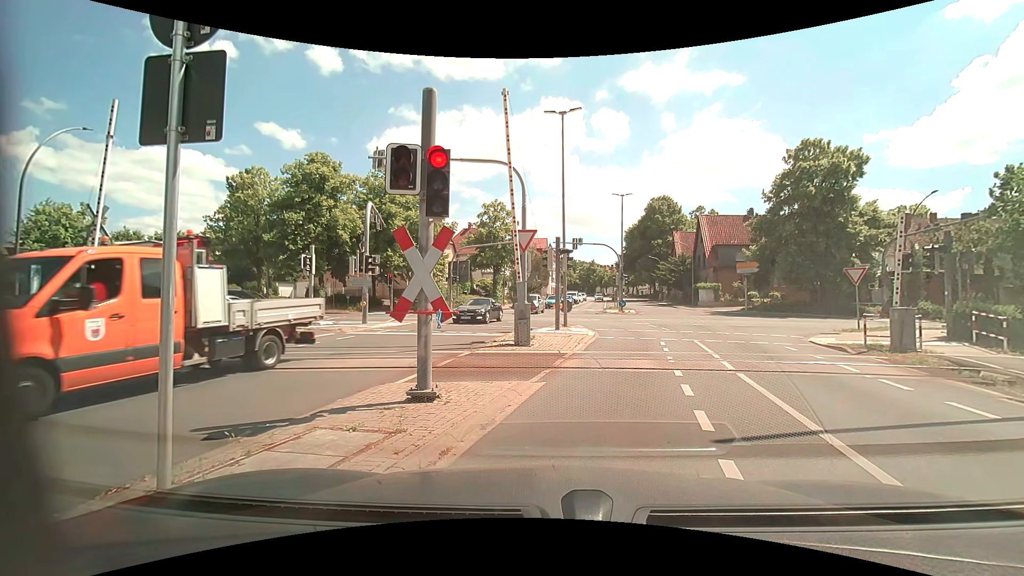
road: tertiary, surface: asphalt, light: Day
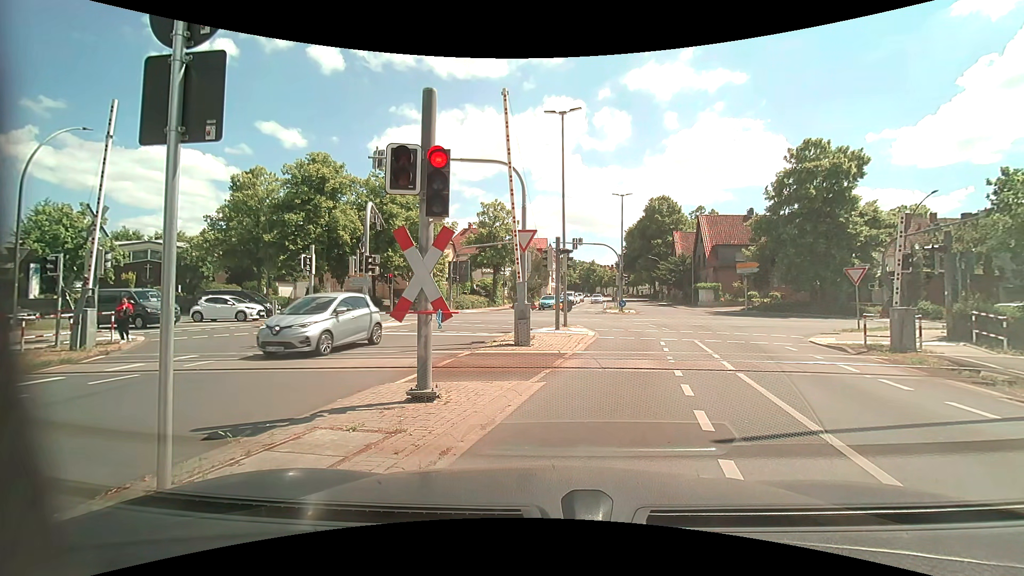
(0.0, 0.0) m; 0°
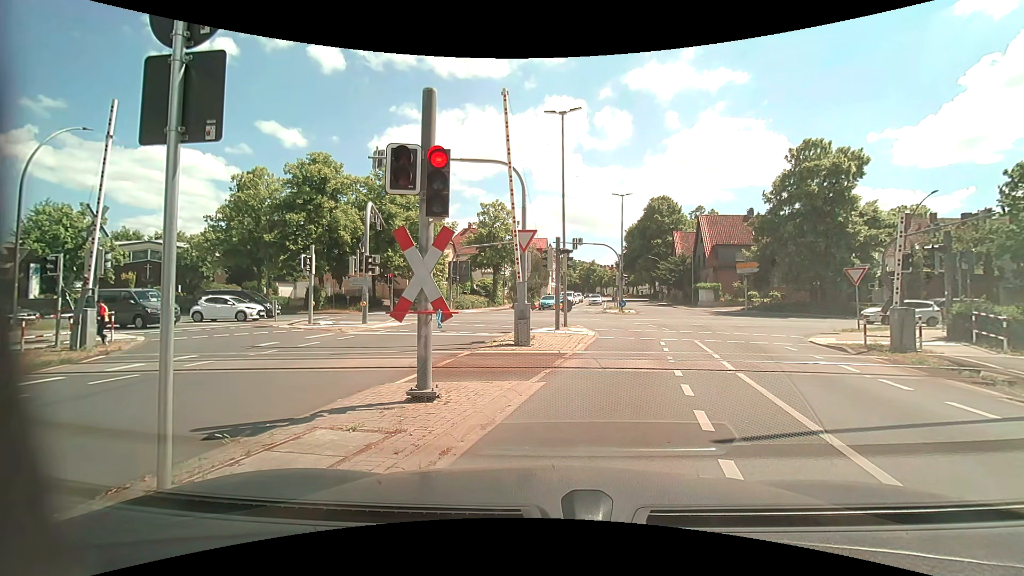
(0.0, 0.0) m; 0°
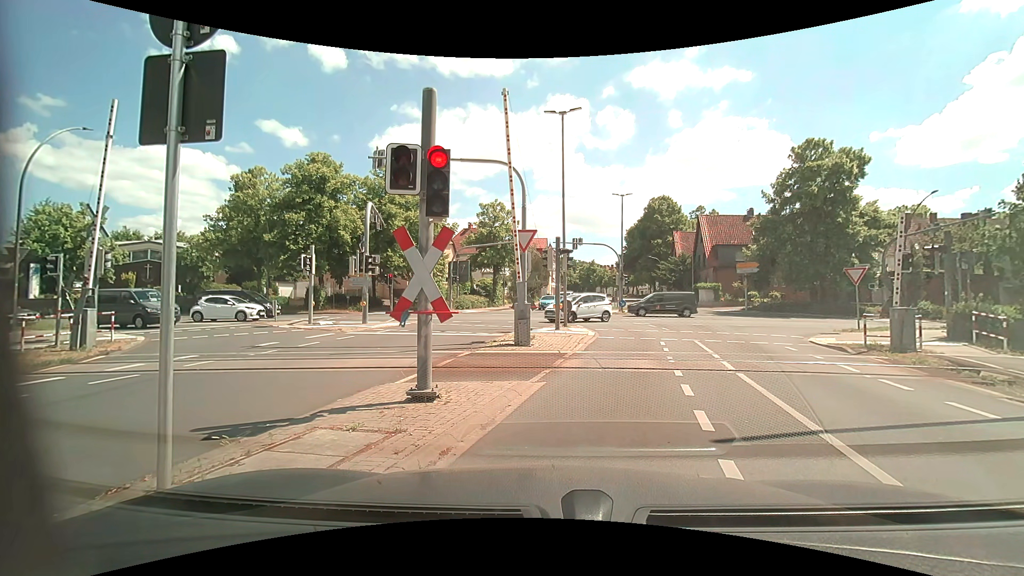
(0.0, 0.0) m; 0°
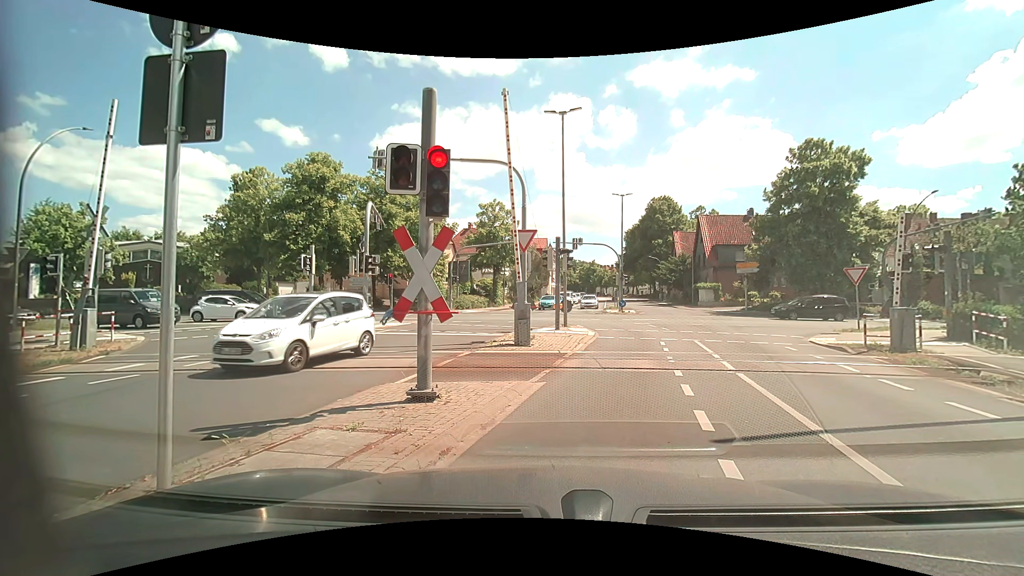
(0.0, 0.0) m; 0°
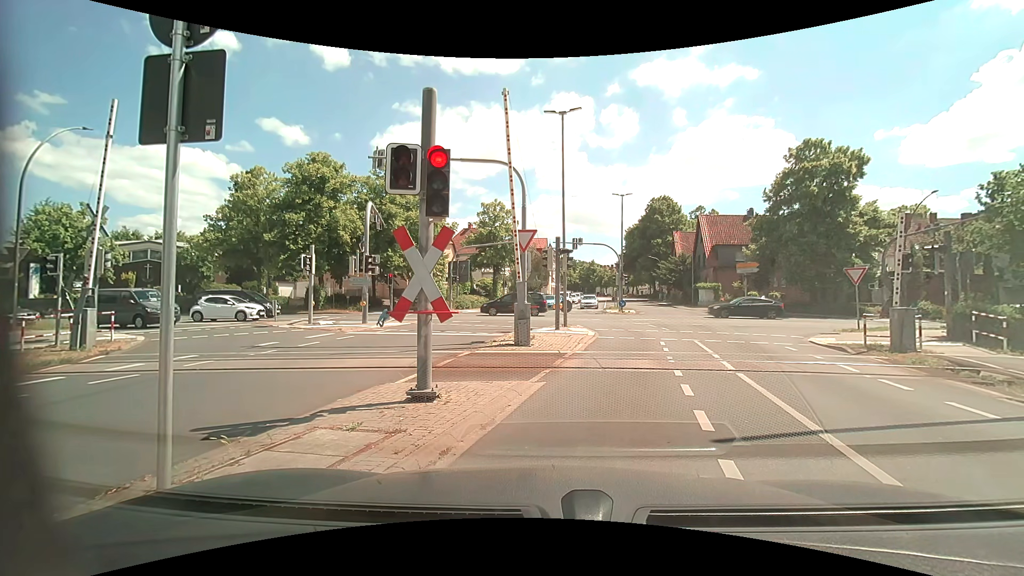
(0.0, 0.0) m; 0°
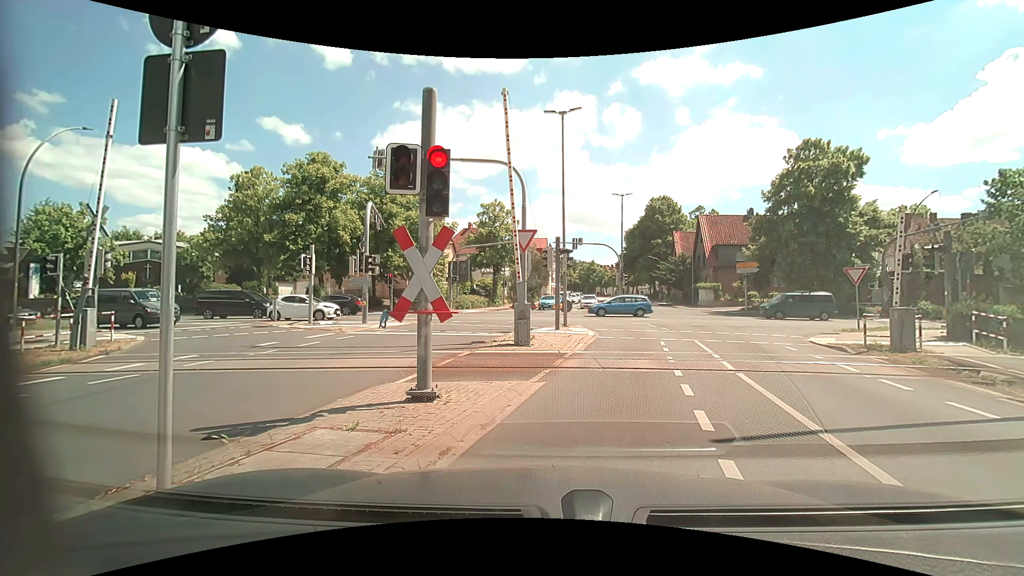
(0.0, 0.0) m; 0°
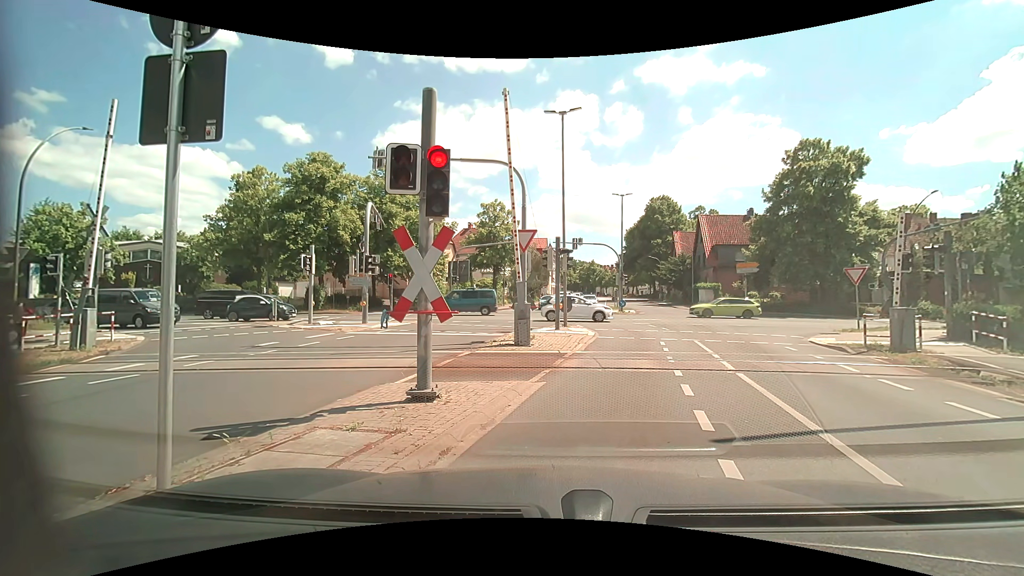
(0.0, 0.0) m; 0°
(+2, +10) (+5, +19) (+5, +29) (-1, +37) (-11, +39) (-21, +39) (-31, +39) (-41, +39) (-51, +38) (-61, +37) m
